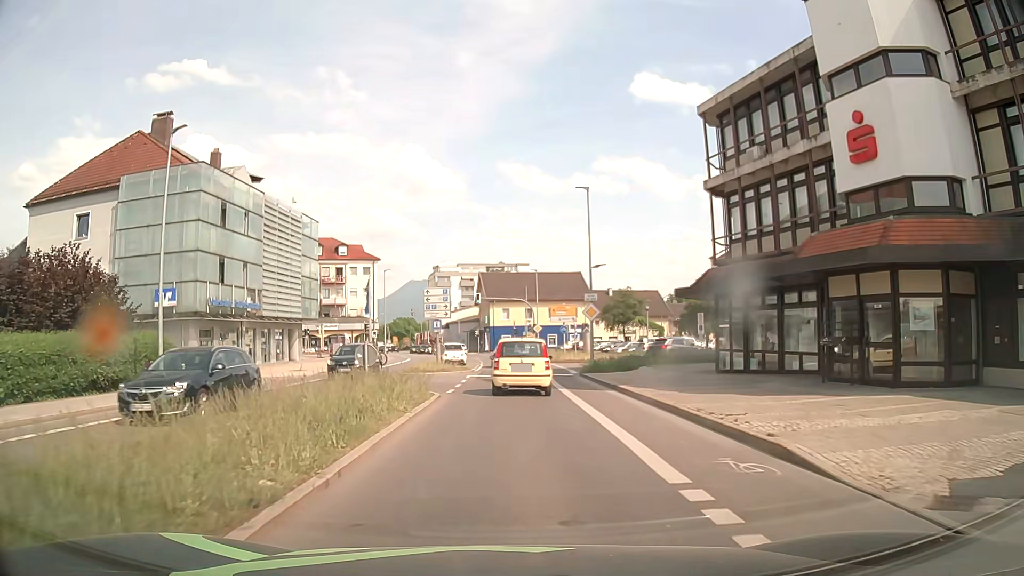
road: secondary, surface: asphalt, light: Day
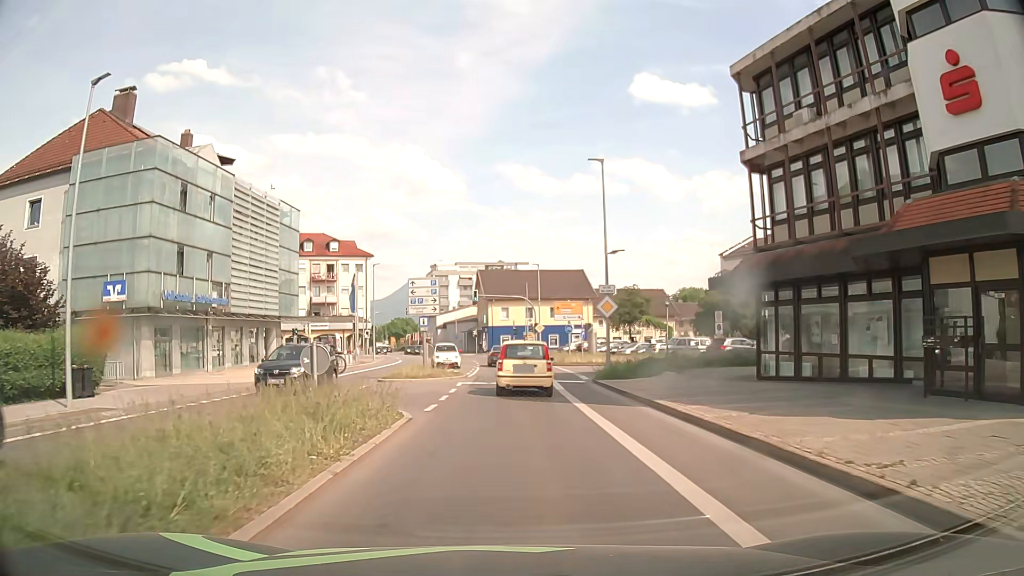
(0.0, +5.0) m; 0°
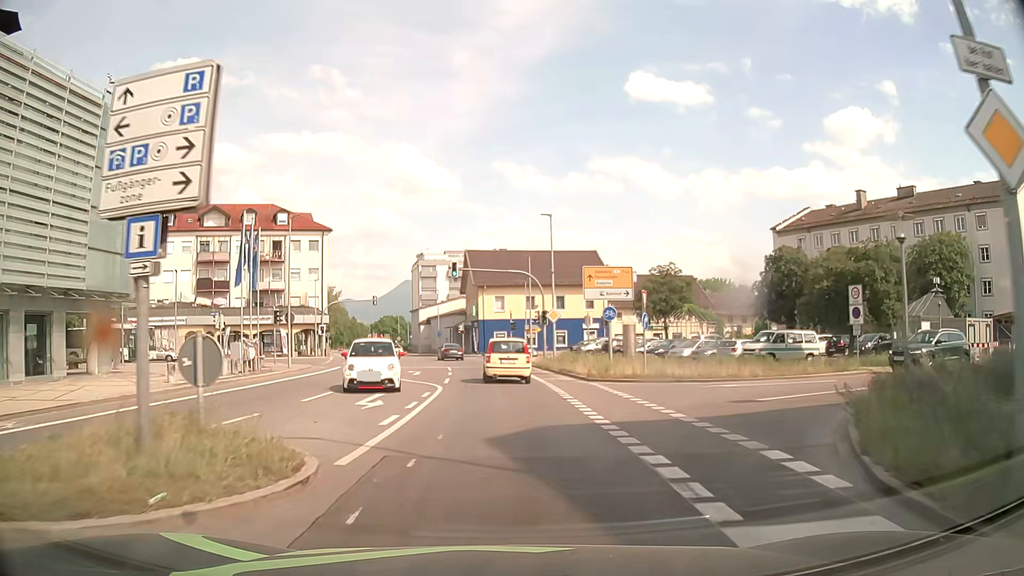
(+0.2, +21.7) m; +1°
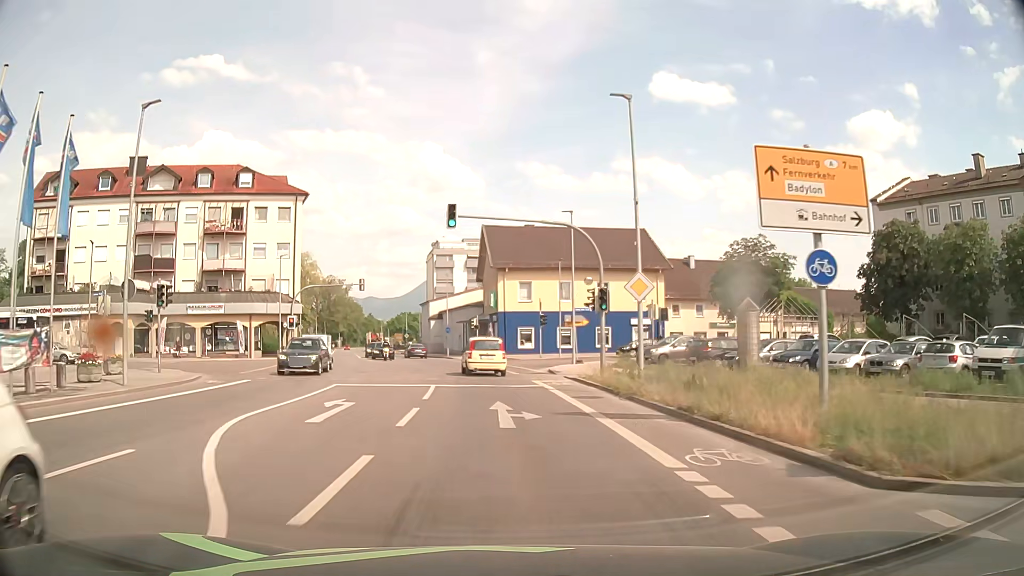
(-0.4, +18.3) m; -2°
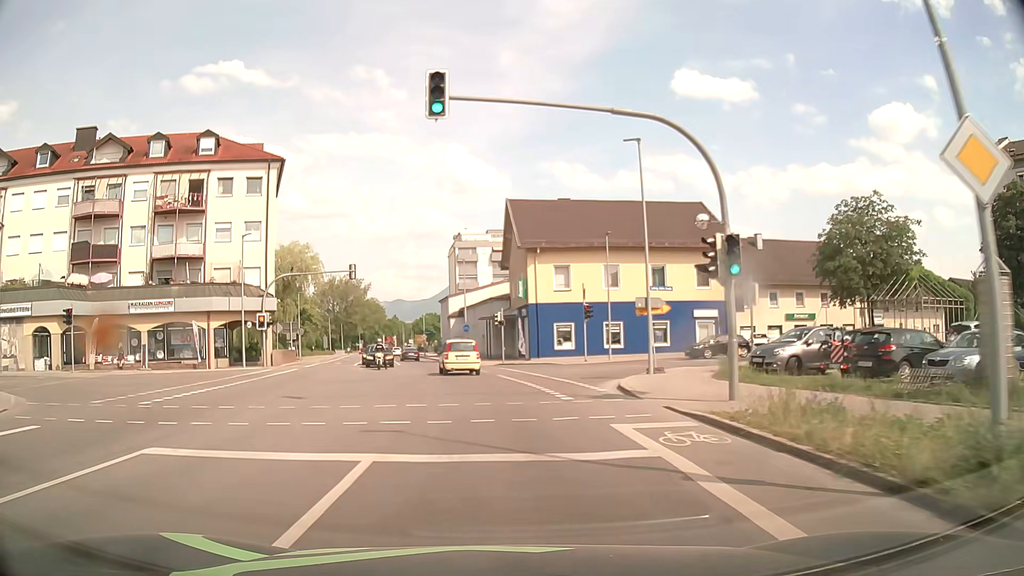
(-0.2, +13.3) m; -3°
(0, +10) (-1, +20) (-2, +30) (-4, +40) (-5, +50) (-8, +59) (-10, +69) (-12, +79) (-14, +89) (-16, +99) m
